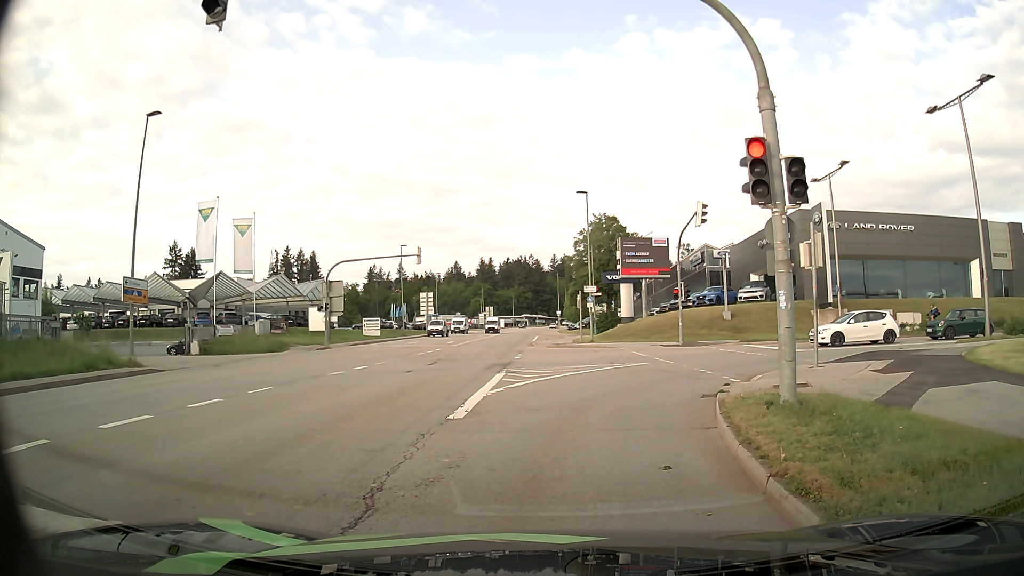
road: tertiary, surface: asphalt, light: Day
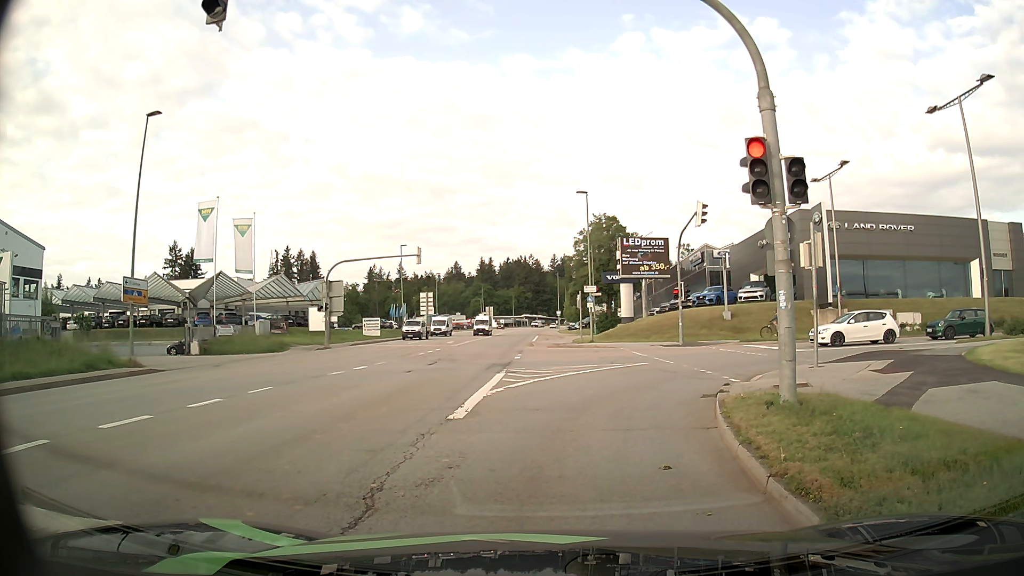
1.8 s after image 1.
(0.0, 0.0) m; 0°
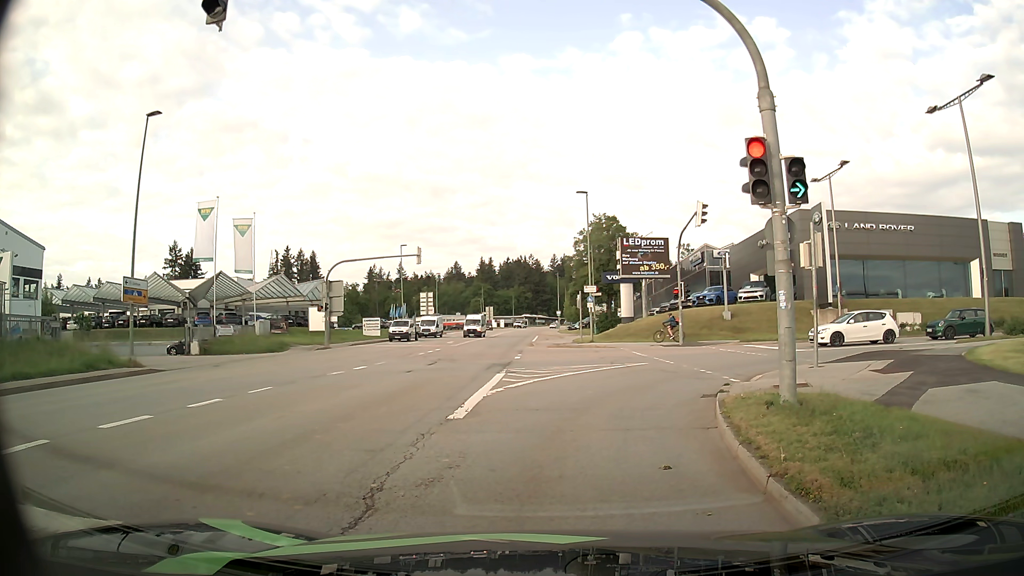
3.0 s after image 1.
(0.0, 0.0) m; 0°
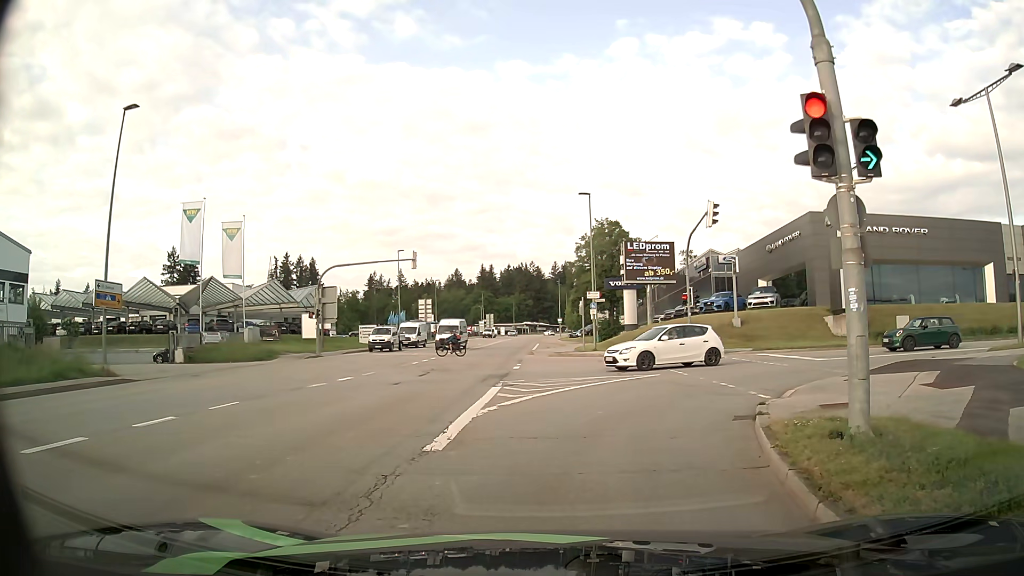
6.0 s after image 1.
(0.0, +2.2) m; -1°
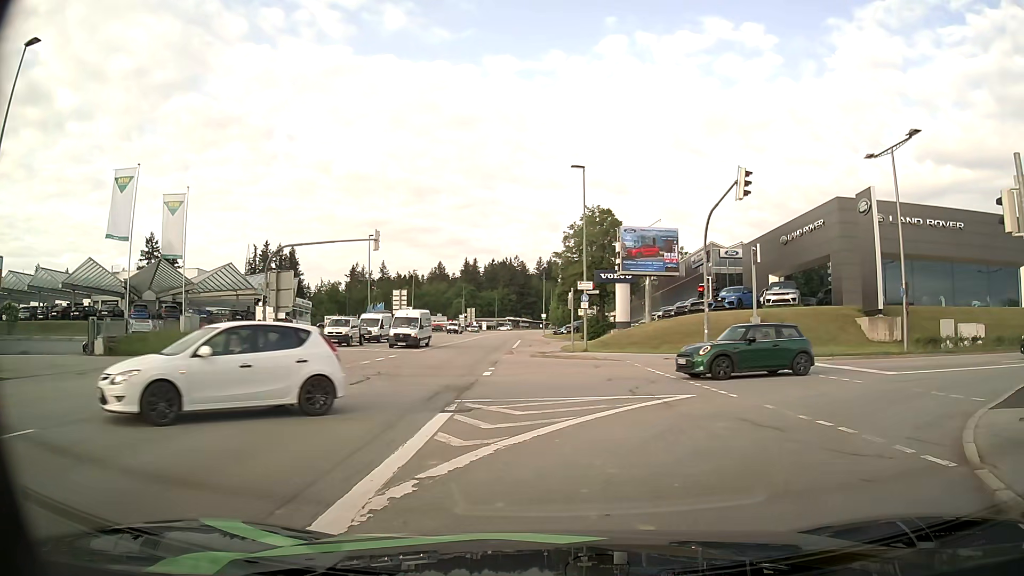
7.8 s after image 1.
(-0.1, +6.9) m; 0°
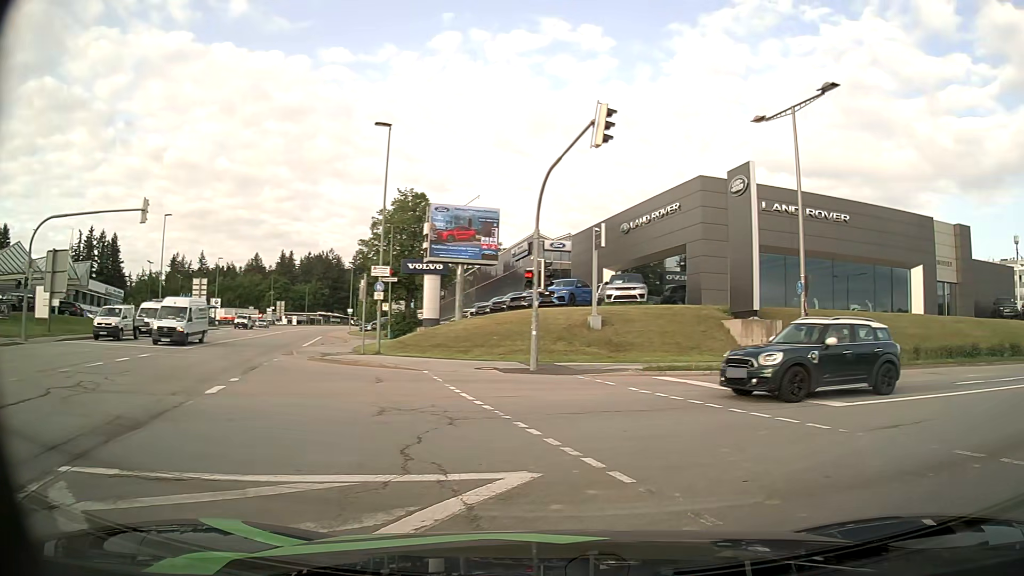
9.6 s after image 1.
(+0.8, +7.2) m; +15°
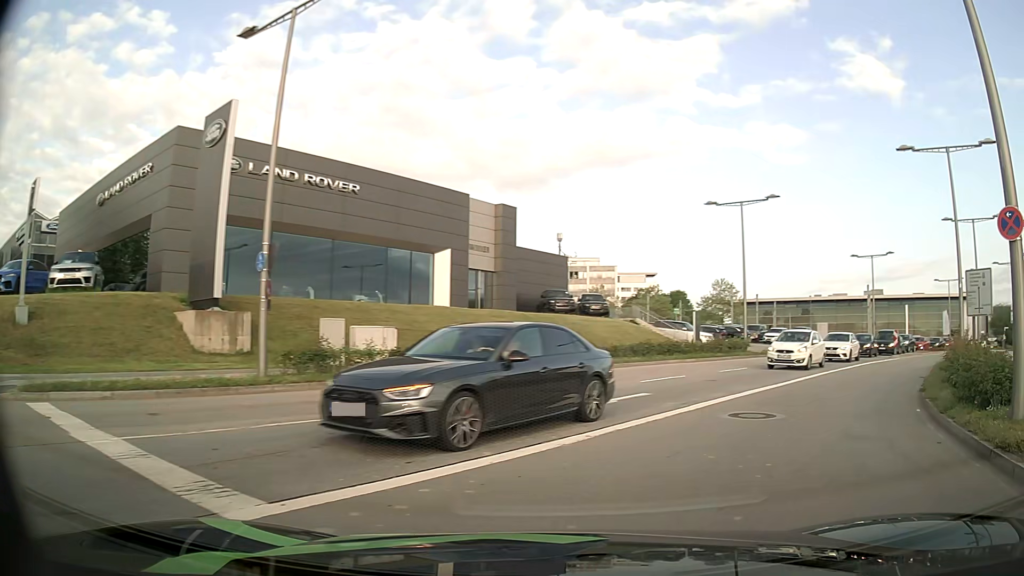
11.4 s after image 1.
(+3.0, +7.2) m; +43°
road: secondary
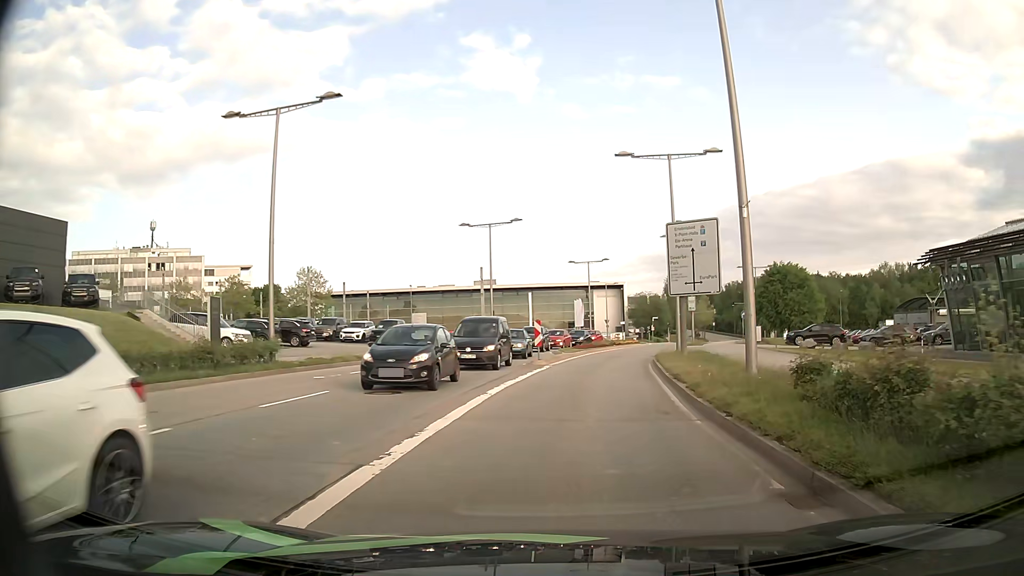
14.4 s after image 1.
(+6.3, +16.0) m; +33°
(0, +10) (+1, +20) (+2, +30) (+4, +40) (+6, +50) (+9, +59) (+12, +69) (+15, +78) (+19, +87) (+23, +97) m
